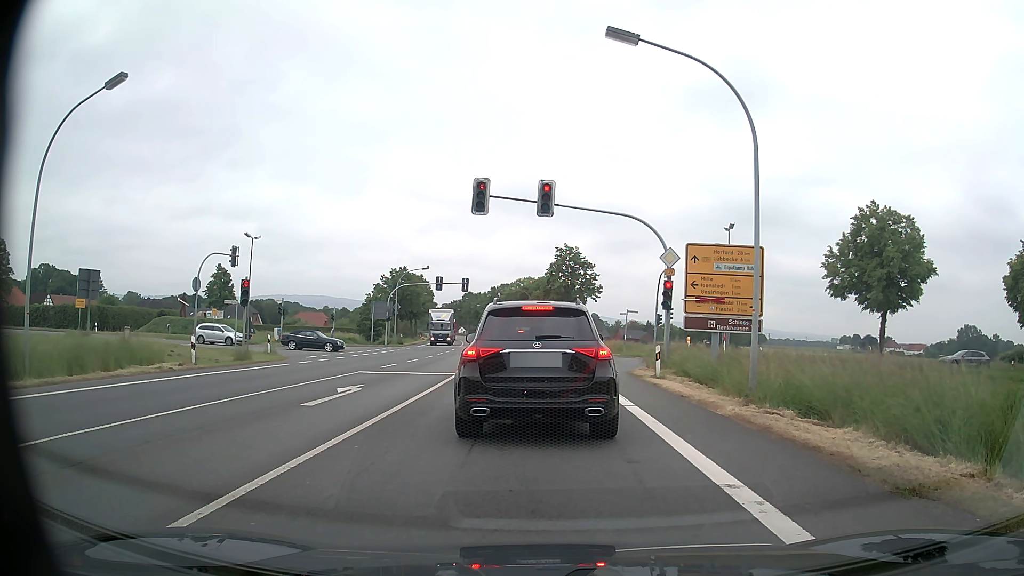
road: primary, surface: asphalt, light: Day
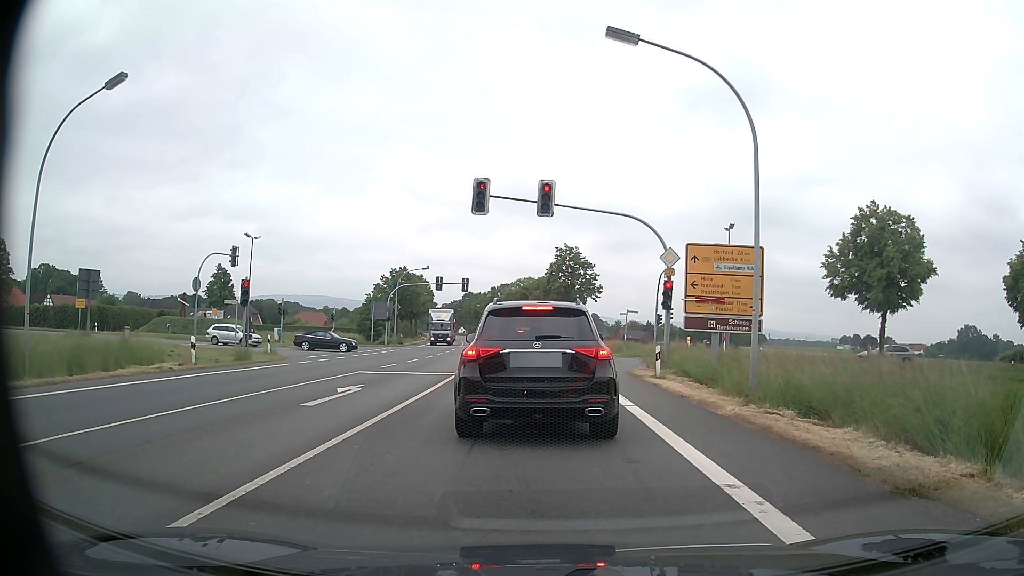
(0.0, 0.0) m; 0°
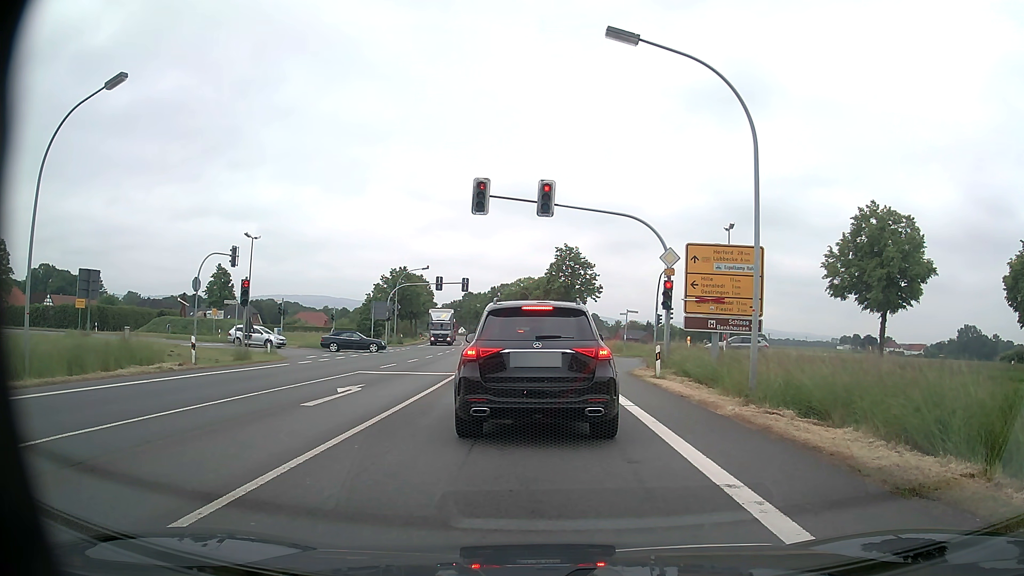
(0.0, 0.0) m; 0°
(0, +10) (0, +20) (0, +30) (-1, +40) (-1, +50) (-2, +60) (-3, +70) (-4, +80) (-4, +90) (-6, +100) m
